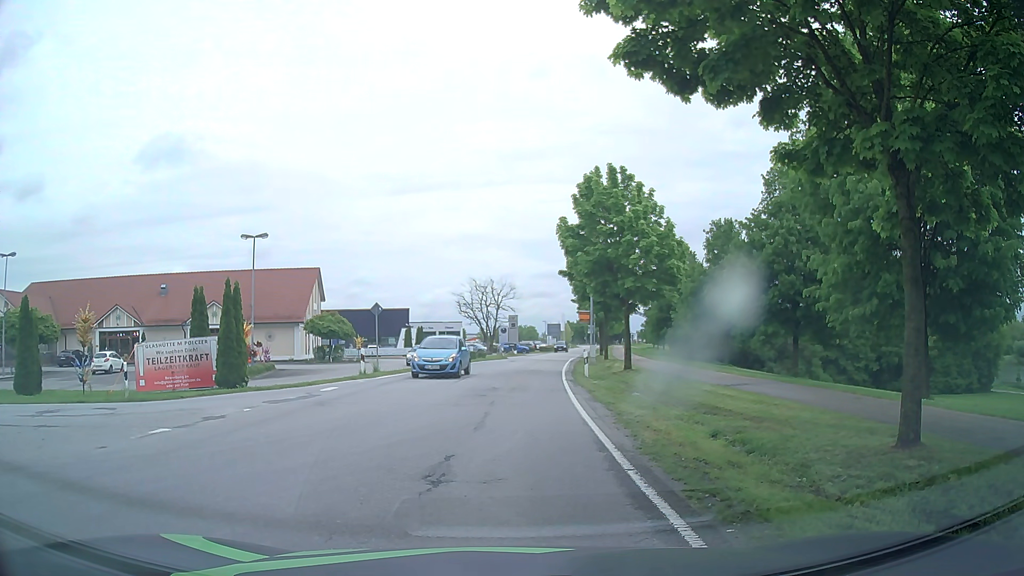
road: tertiary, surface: asphalt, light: Day
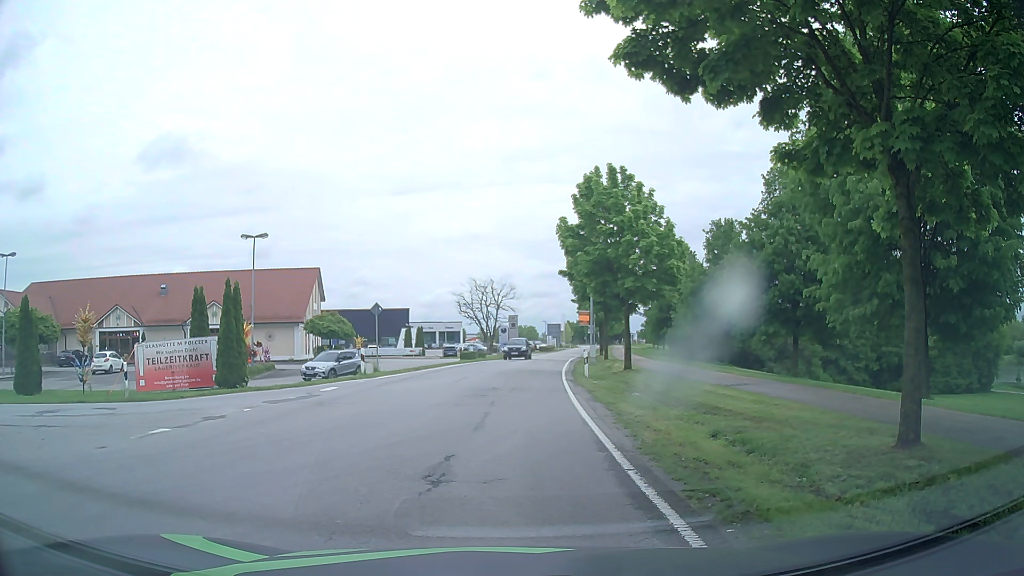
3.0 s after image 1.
(0.0, 0.0) m; 0°
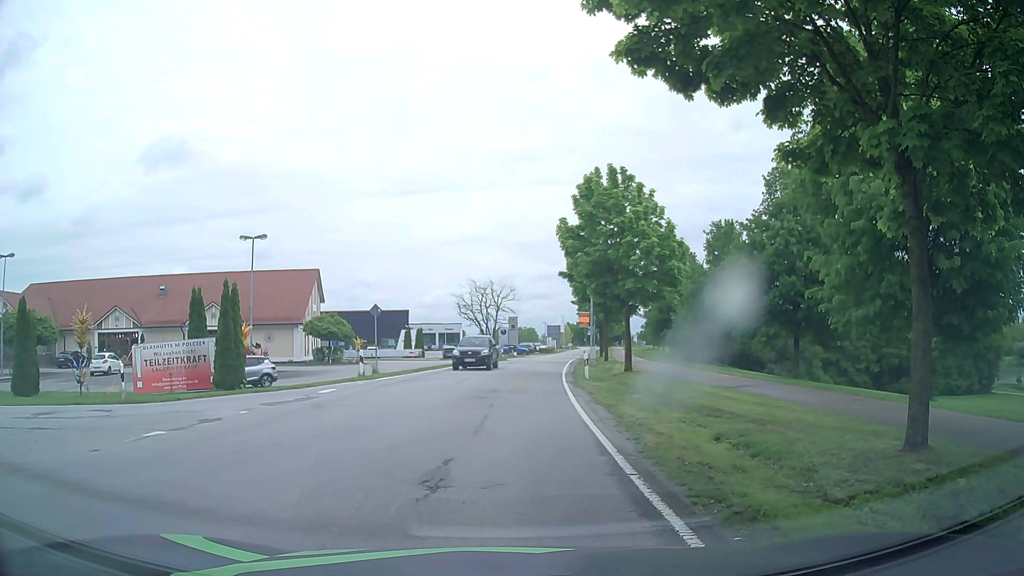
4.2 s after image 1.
(0.0, +0.1) m; 0°
